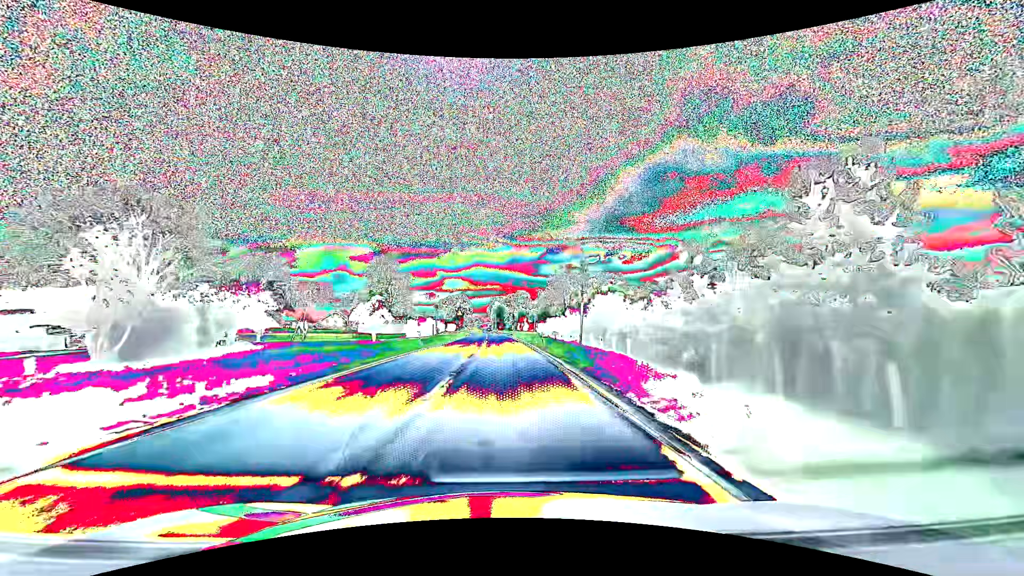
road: primary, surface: asphalt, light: Day
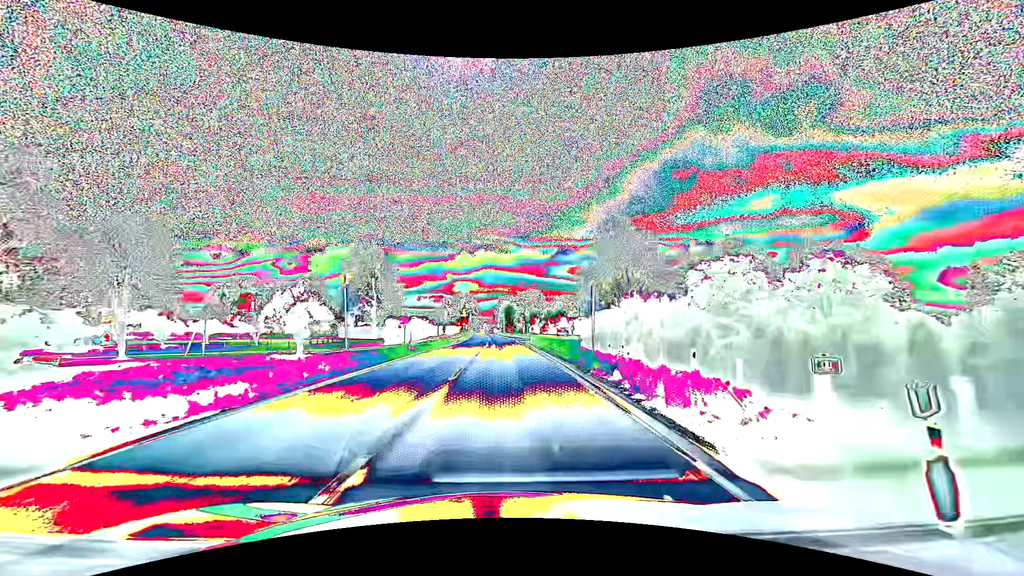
(-0.3, +32.2) m; -1°
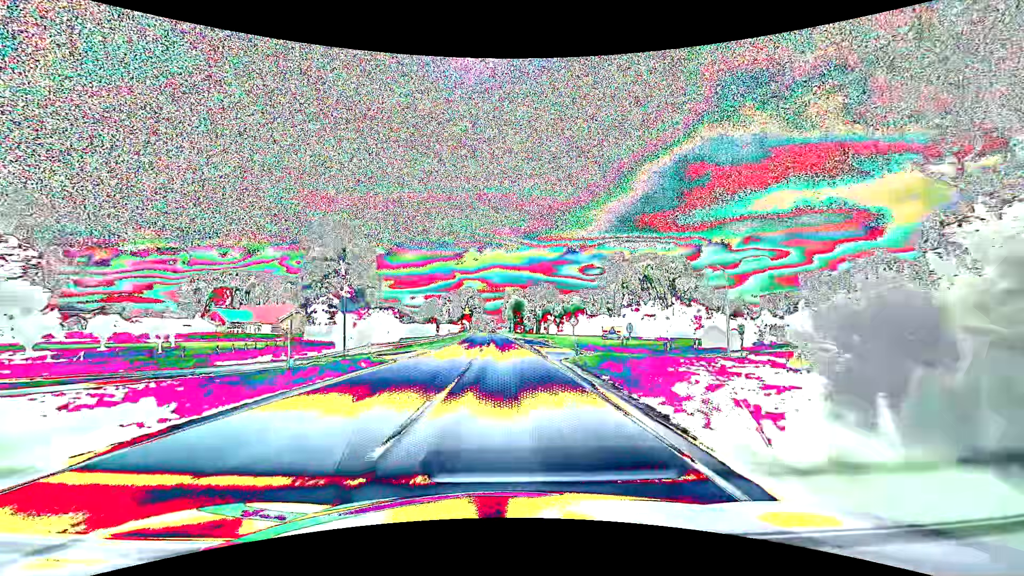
(-0.2, +32.2) m; -1°
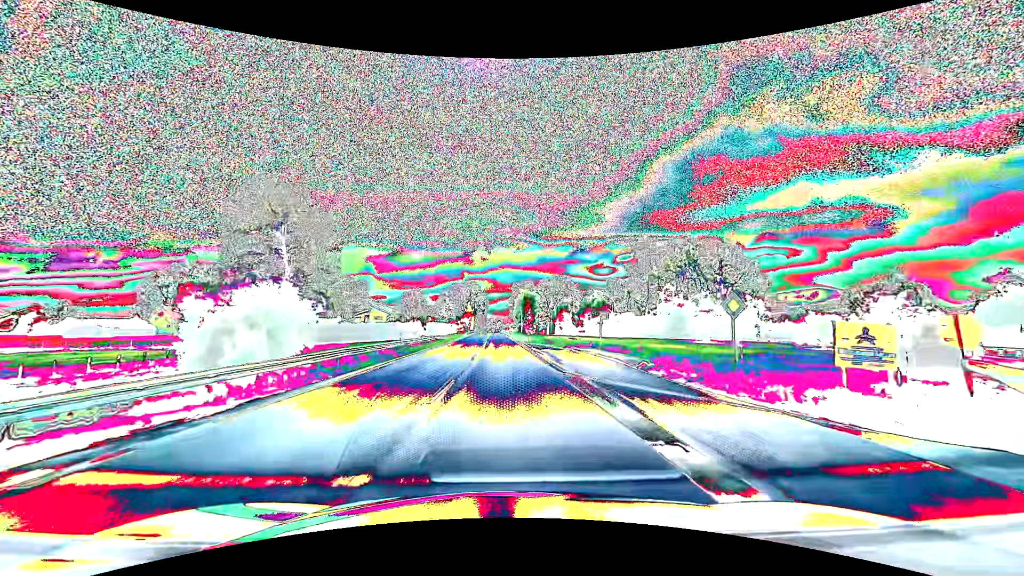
(-0.2, +32.2) m; -1°
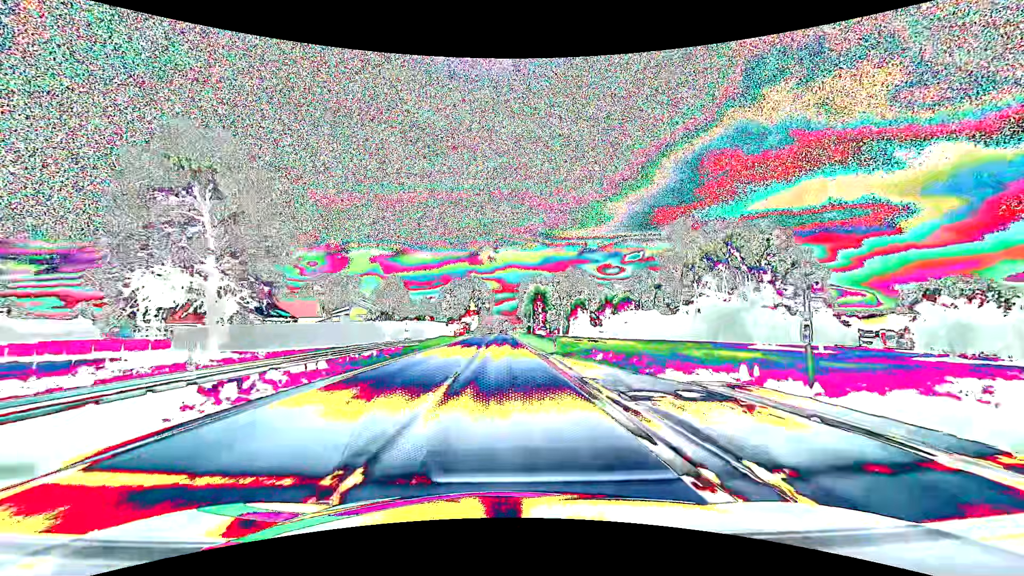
(-0.2, +21.5) m; -1°
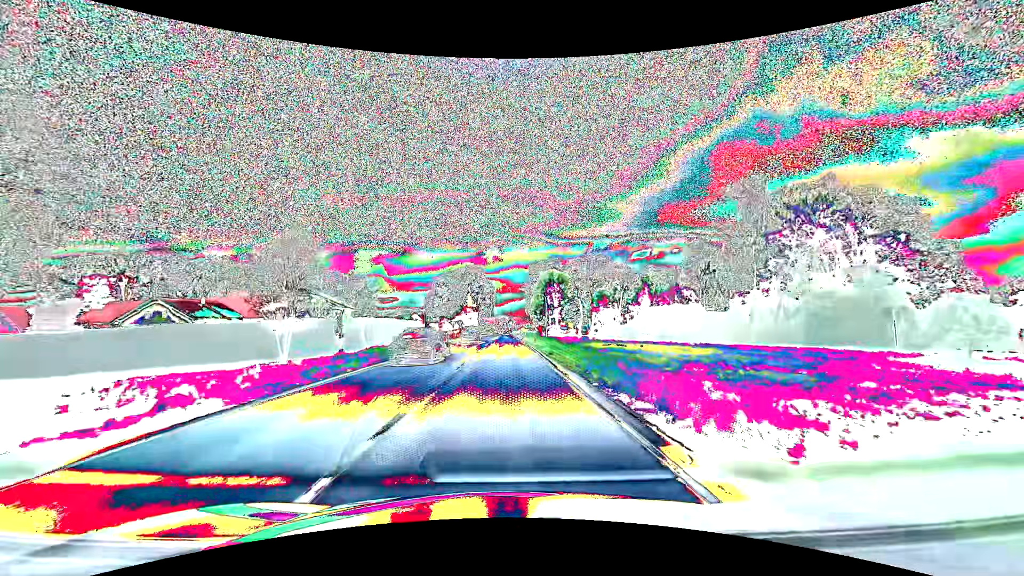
(-0.2, +32.2) m; 0°
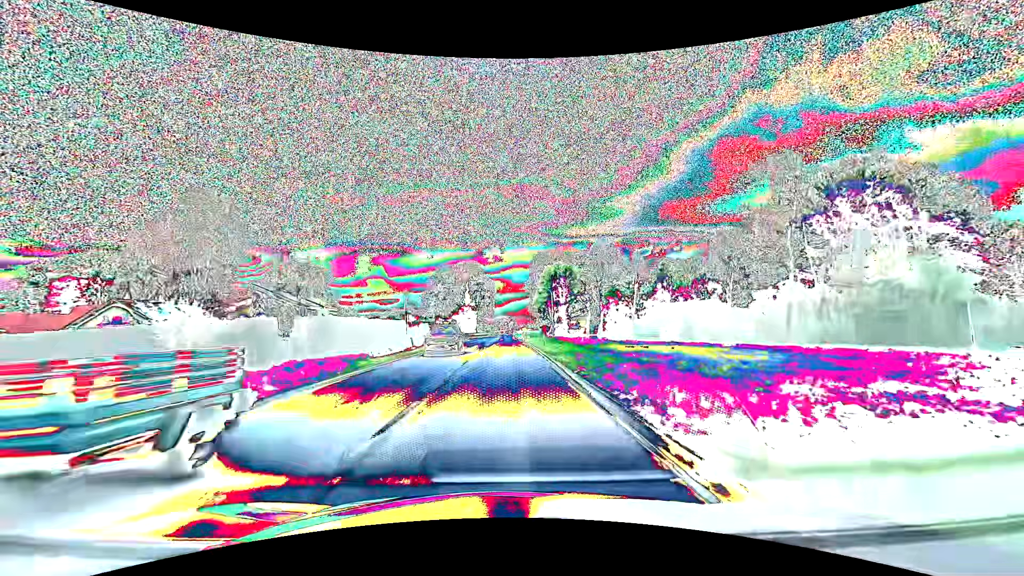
(0.0, +10.7) m; 0°
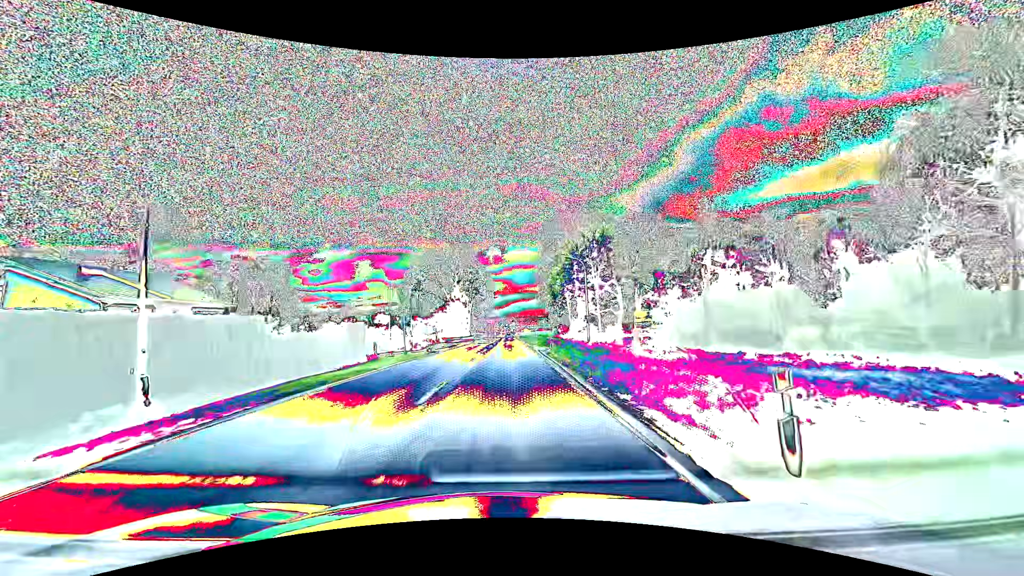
(-0.1, +32.2) m; 0°
(0, +10) (0, +20) (0, +30) (0, +40) (0, +50) (0, +60) (0, +70) (0, +80) (0, +90) (0, +100) m
